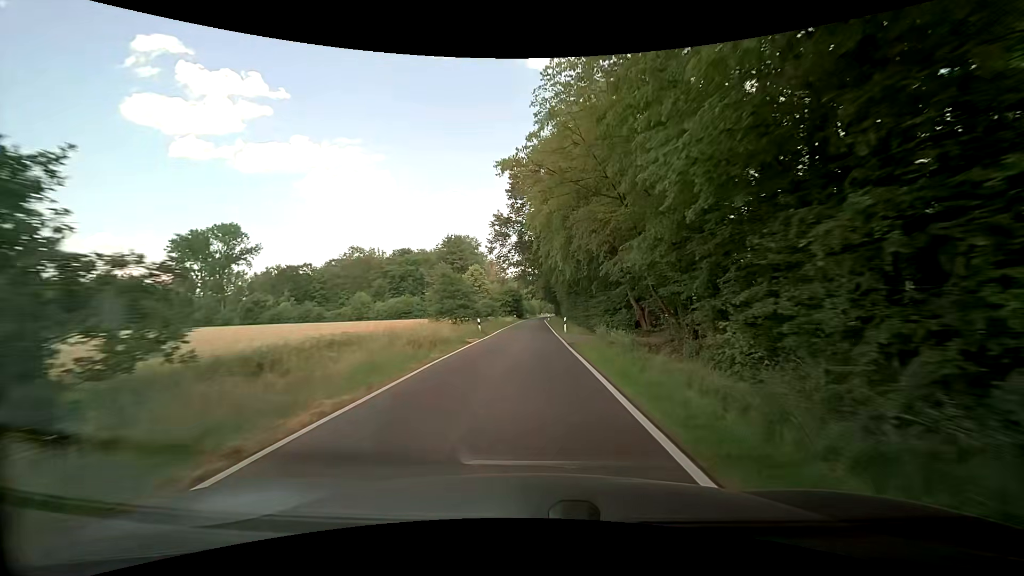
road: unclassified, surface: asphalt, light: Day
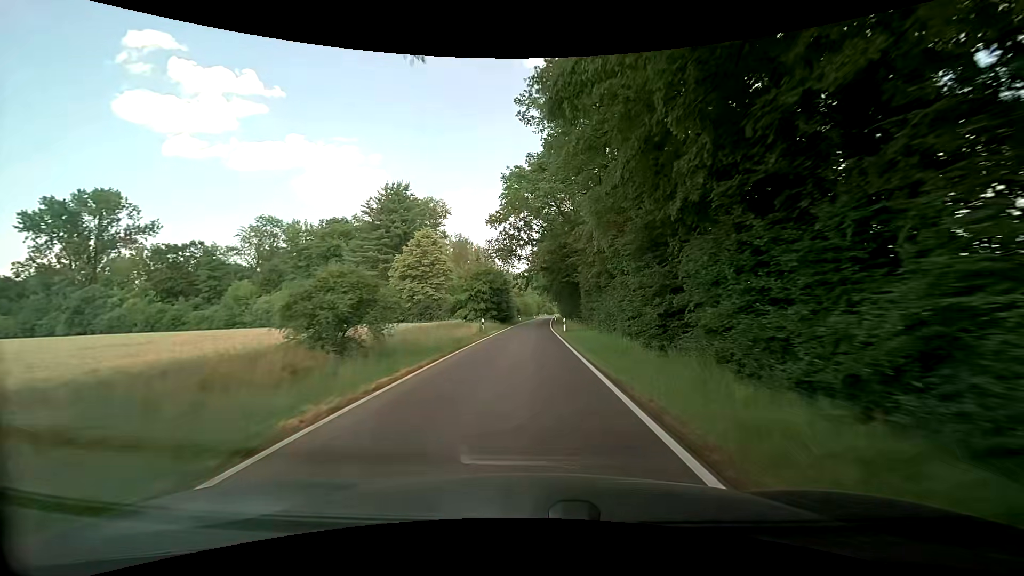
(0.0, +48.3) m; 0°
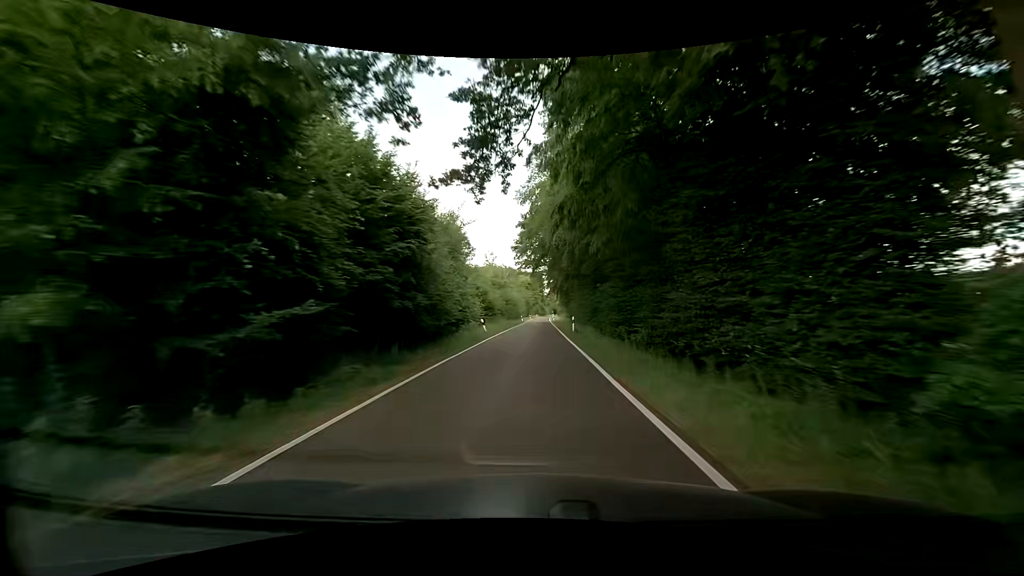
(0.0, +51.1) m; +1°
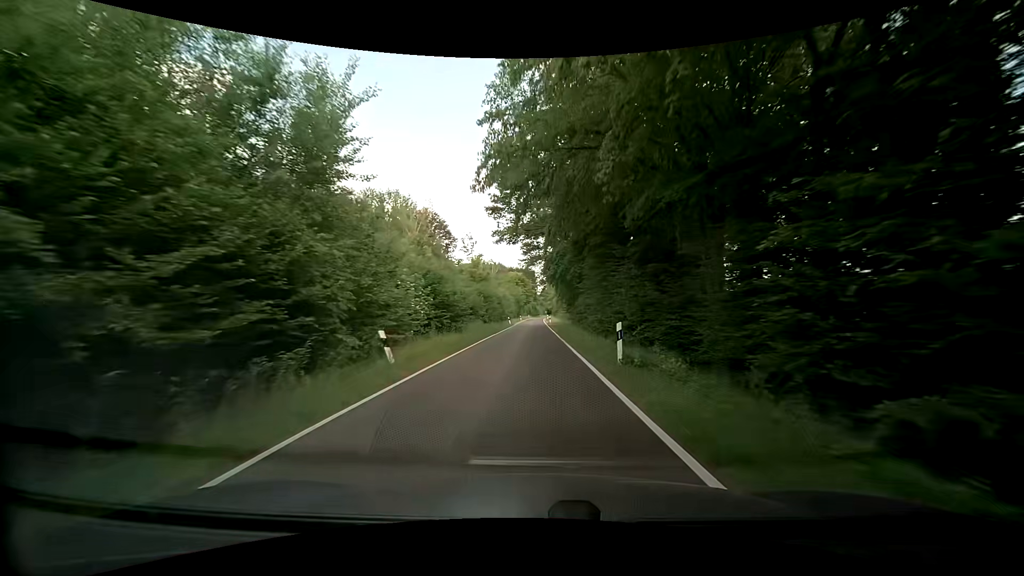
(+0.3, +20.7) m; +2°
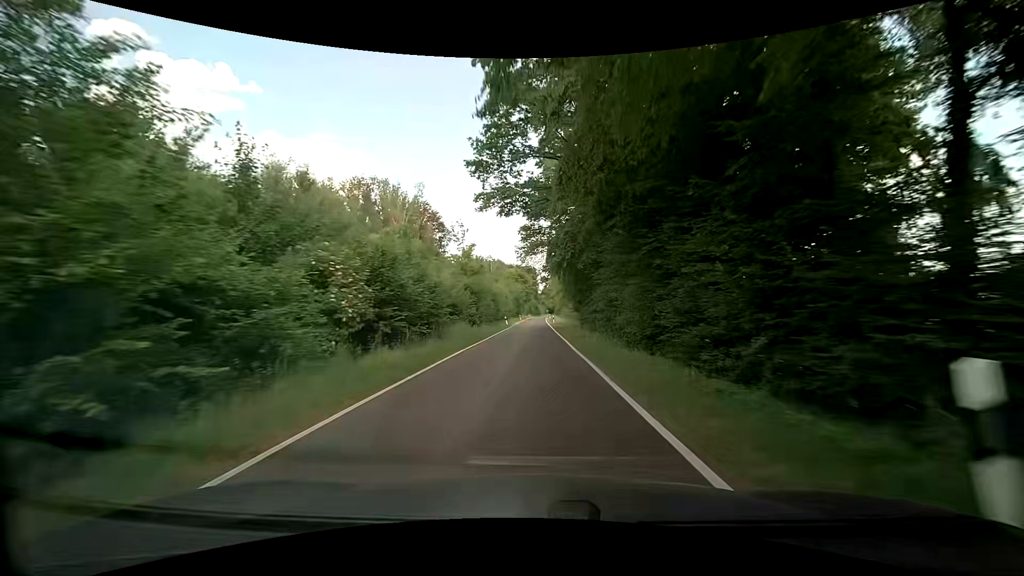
(-0.1, +10.3) m; -1°
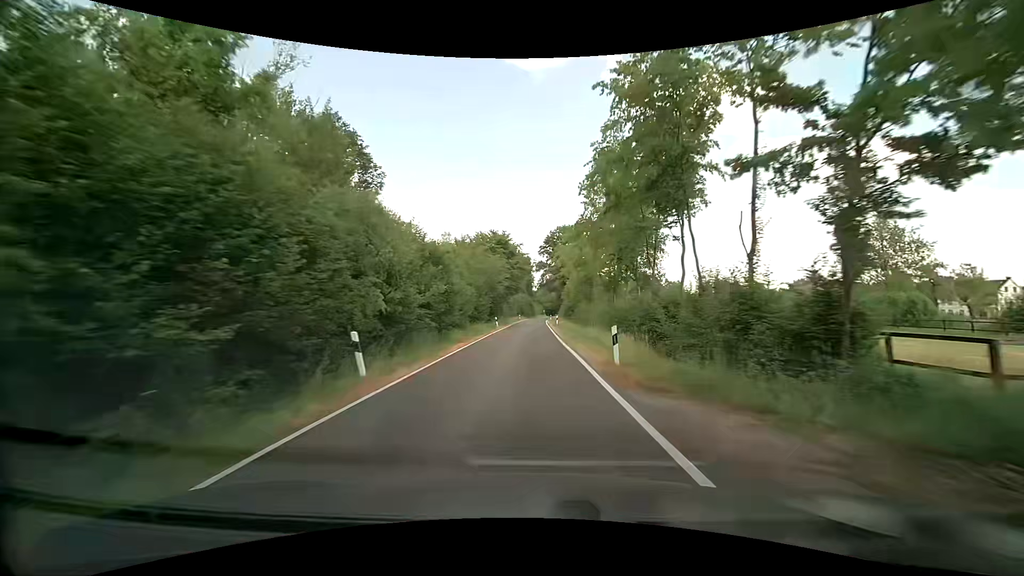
(-0.1, +50.5) m; +1°
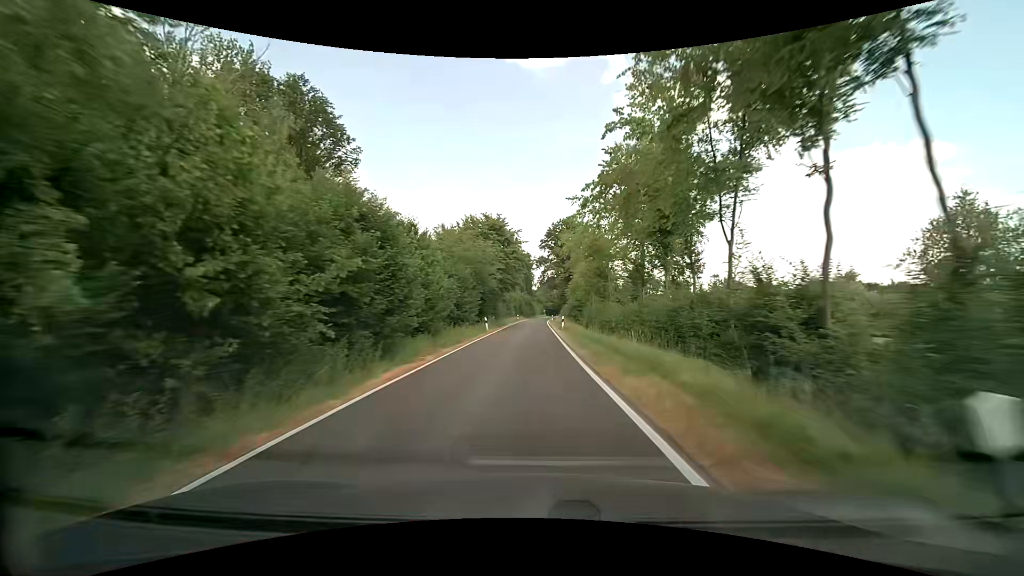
(0.0, +10.0) m; 0°
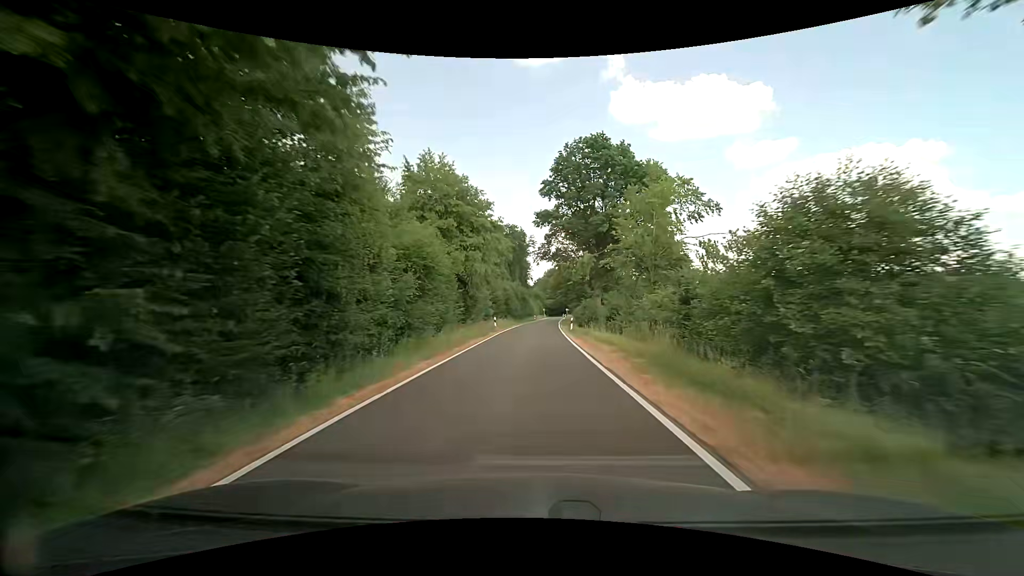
(-0.2, +49.4) m; 0°
(0, +10) (0, +20) (+1, +30) (+1, +40) (+2, +50) (+2, +60) (+3, +70) (+4, +80) (+4, +90) (+5, +100) m
